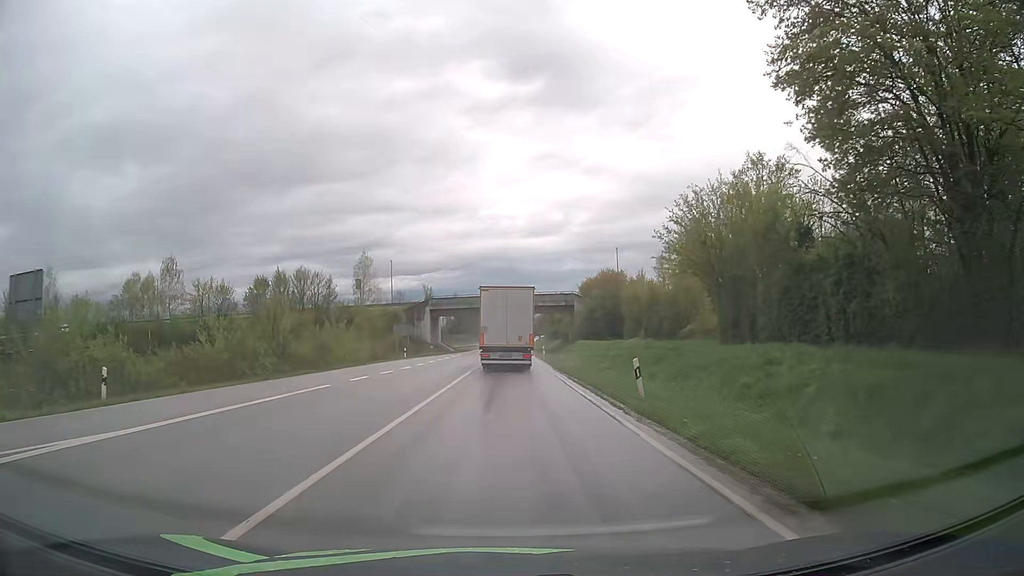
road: primary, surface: asphalt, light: Day
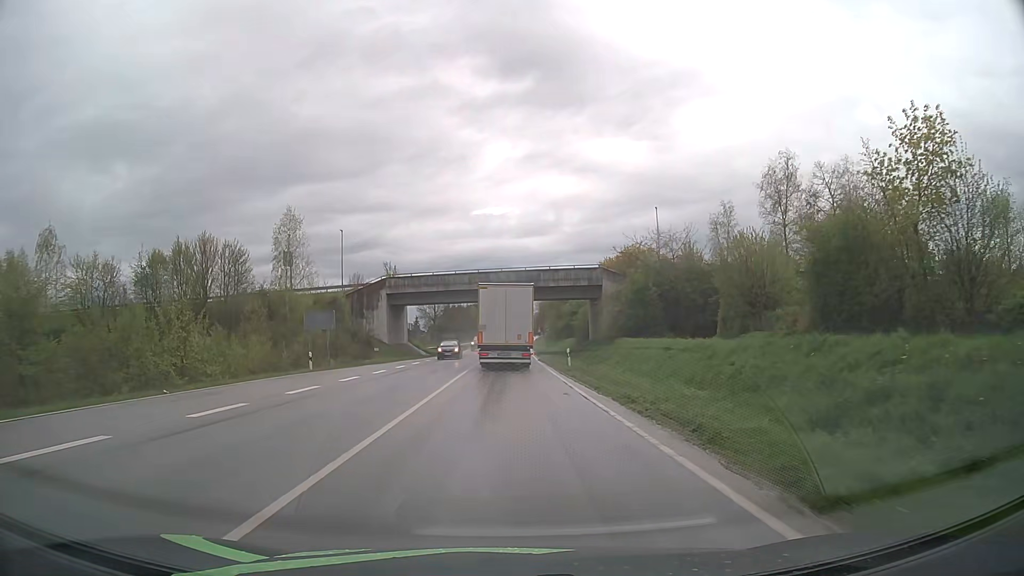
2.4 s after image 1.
(+0.1, +31.2) m; 0°
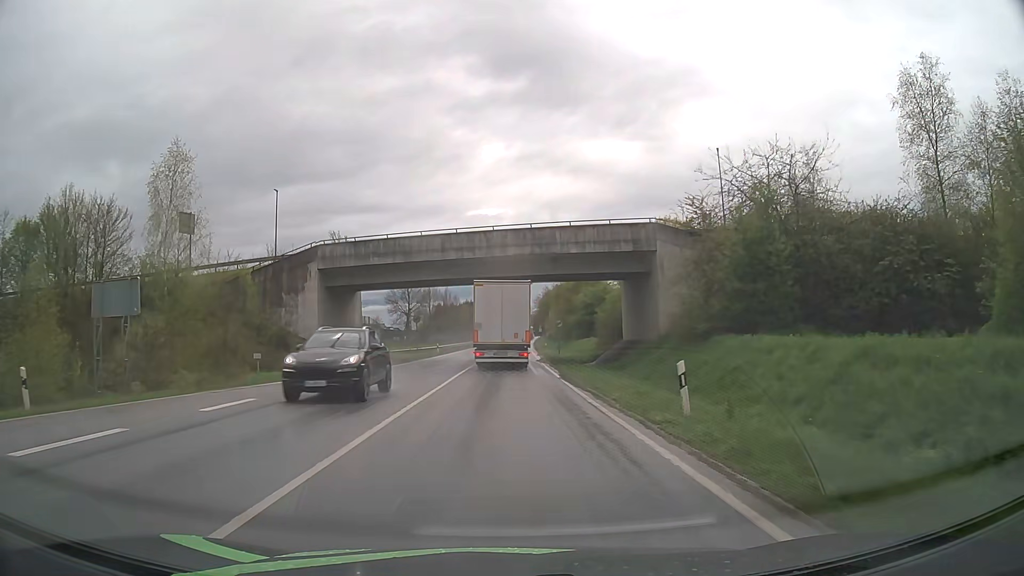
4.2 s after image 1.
(+0.1, +23.2) m; +1°
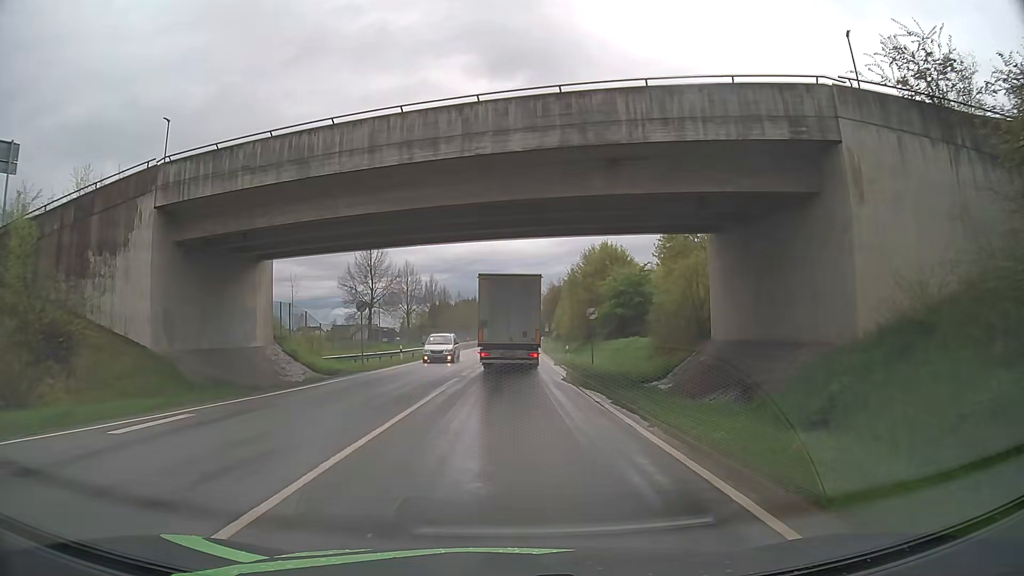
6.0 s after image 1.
(-0.1, +21.4) m; 0°
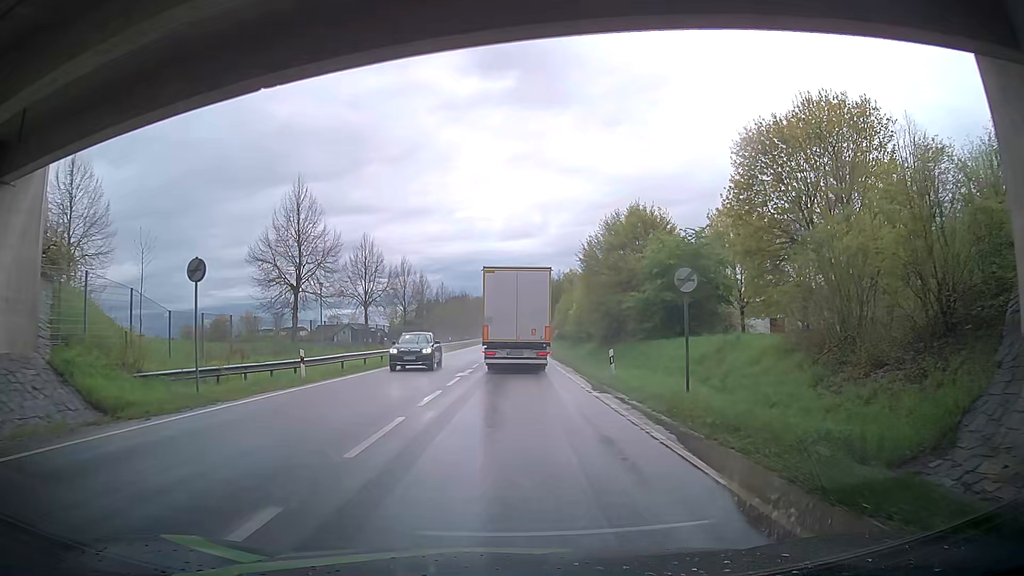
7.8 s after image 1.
(+0.1, +18.8) m; -1°
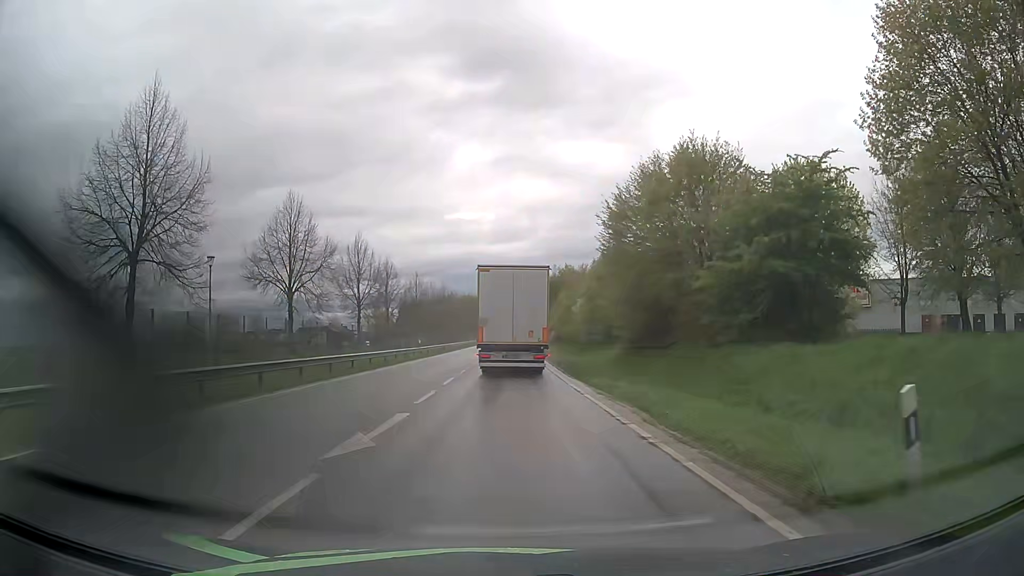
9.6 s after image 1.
(+0.2, +16.8) m; +3°
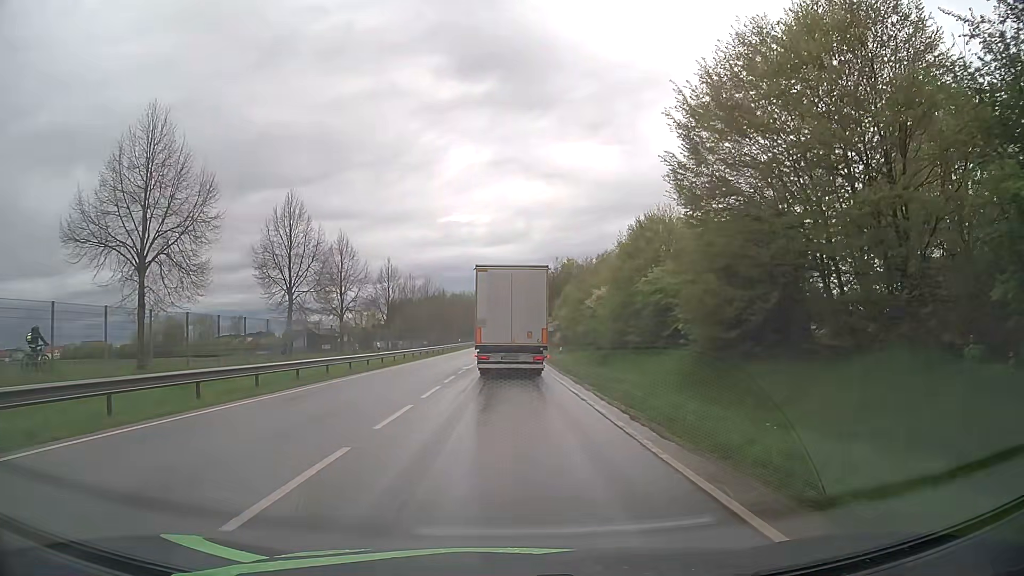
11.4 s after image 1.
(+0.1, +15.9) m; +1°
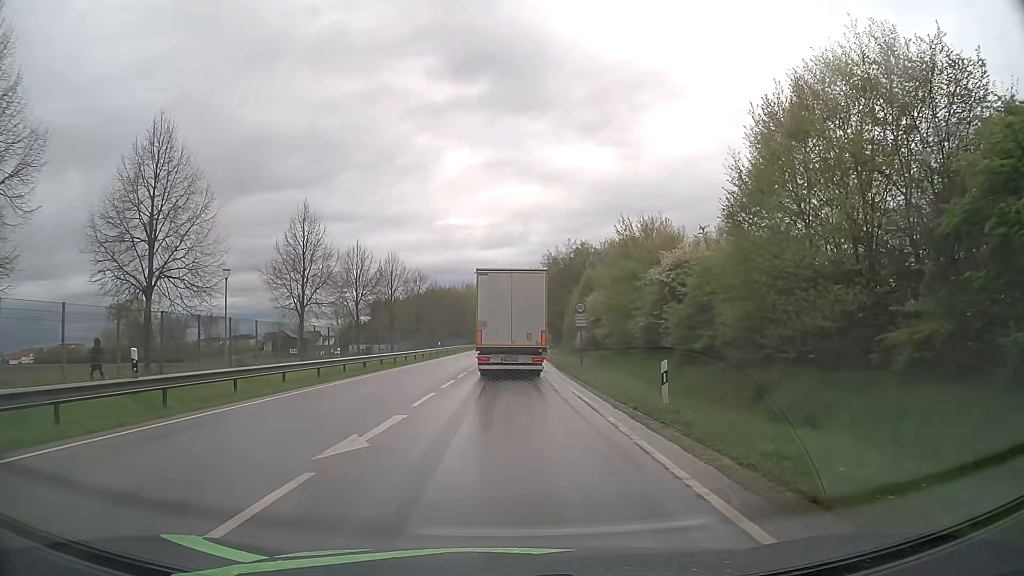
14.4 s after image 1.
(-0.1, +25.8) m; 0°
(0, +10) (0, +20) (0, +30) (0, +40) (0, +50) (+1, +60) (+1, +70) (+1, +80) (+2, +90) (+2, +100) m
